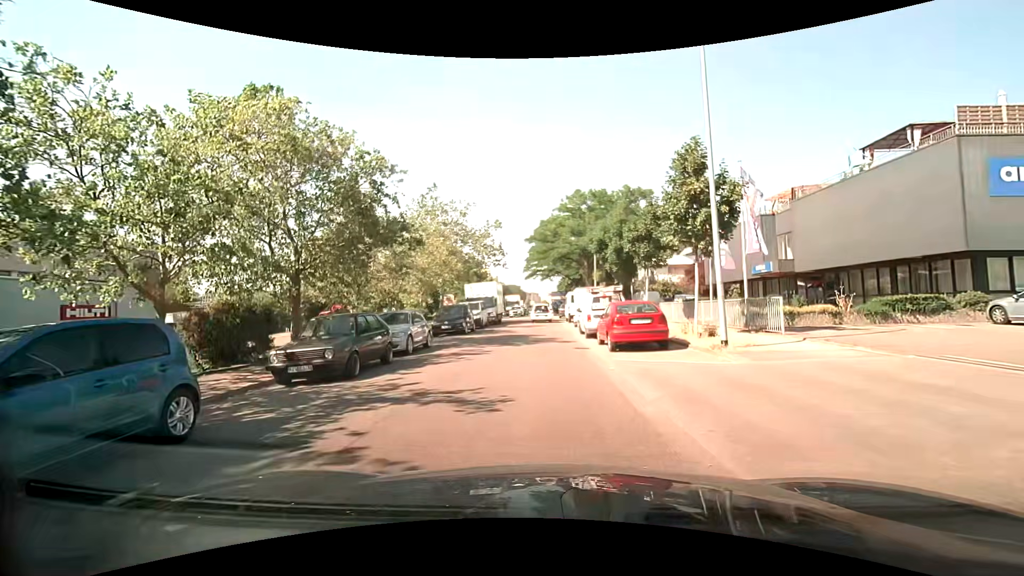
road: unclassified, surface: asphalt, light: Day
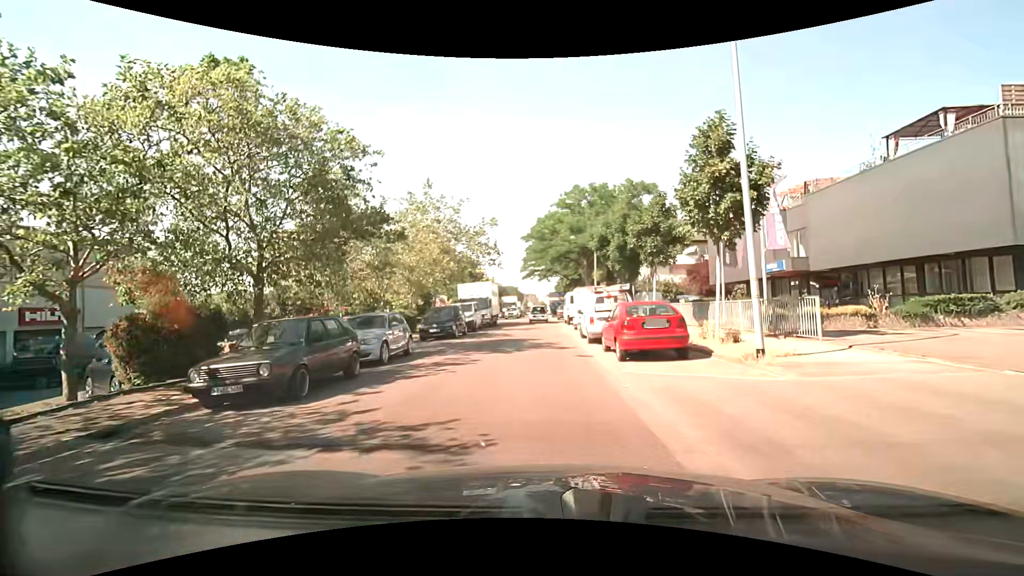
(0.0, +2.2) m; -1°
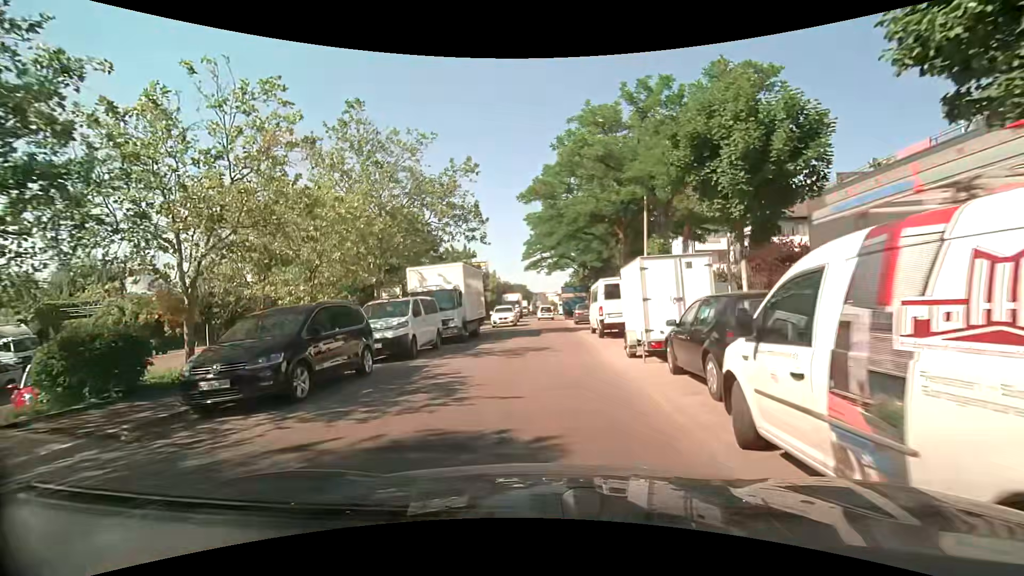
(+0.4, +16.6) m; 0°
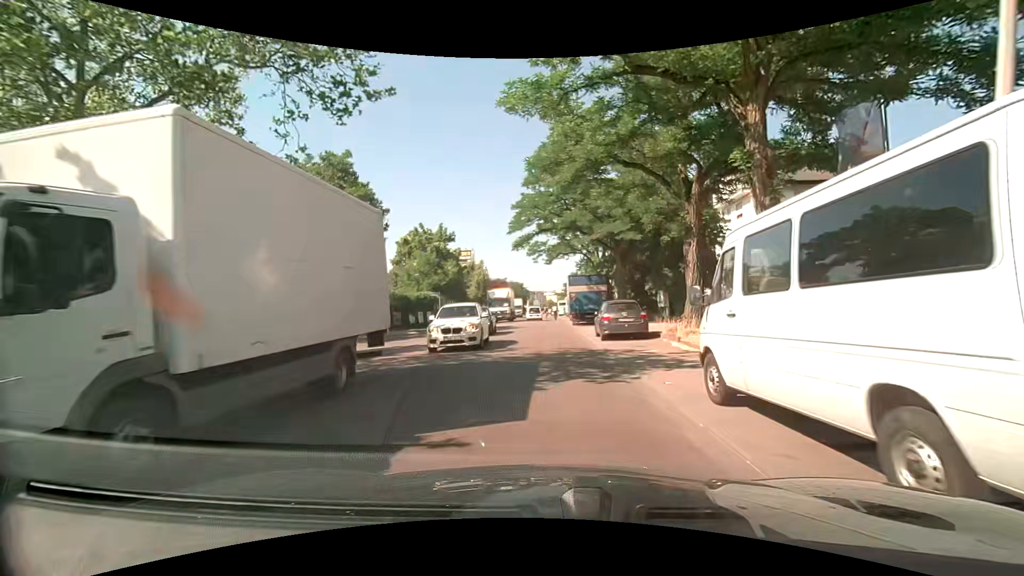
(+0.1, +17.2) m; +1°
(0, +10) (0, +20) (0, +30) (0, +40) (0, +50) (0, +60) (0, +70) (0, +80) (0, +90) (+1, +100) m
